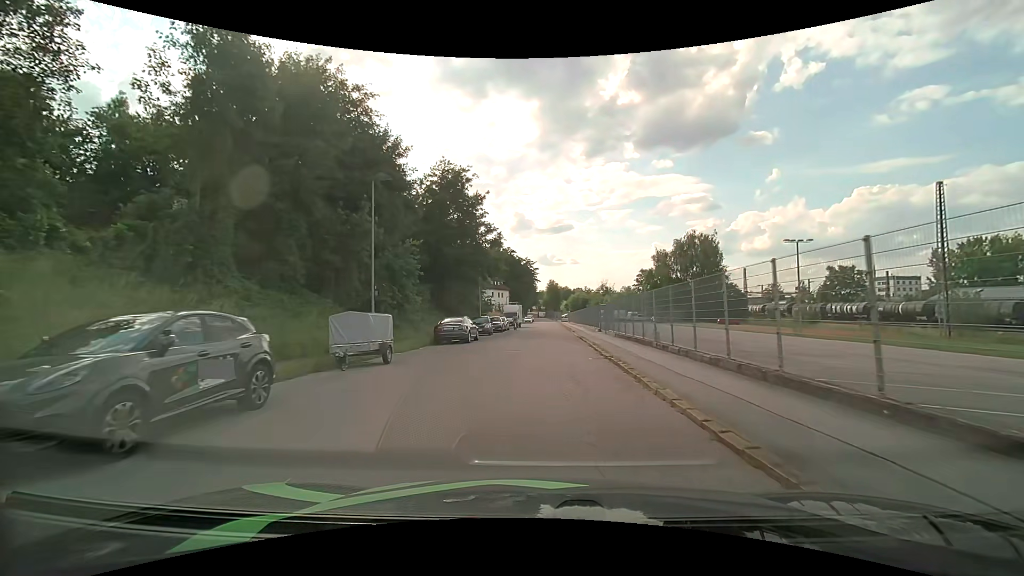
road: residential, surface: asphalt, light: Day
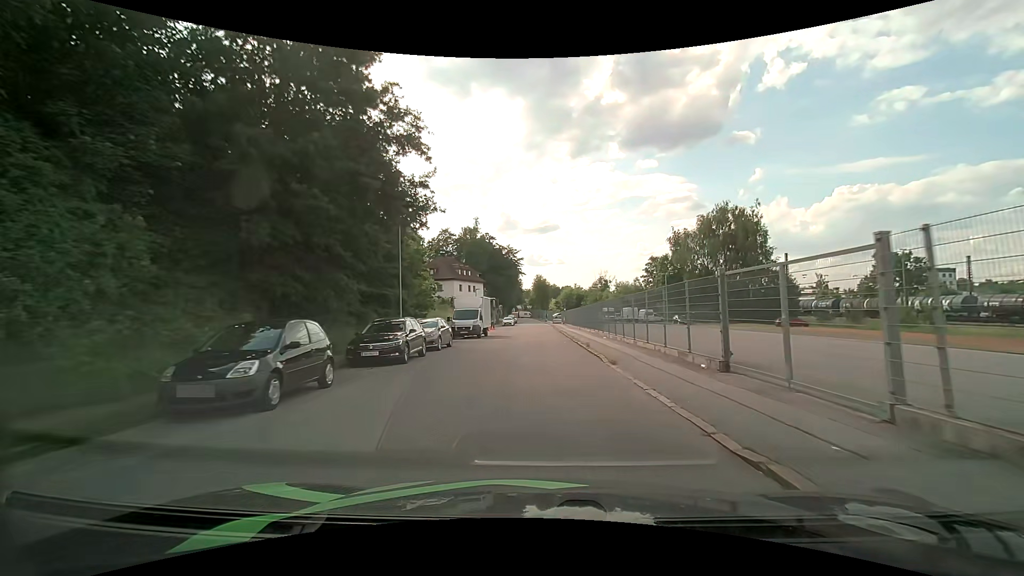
(+0.5, +28.9) m; +1°
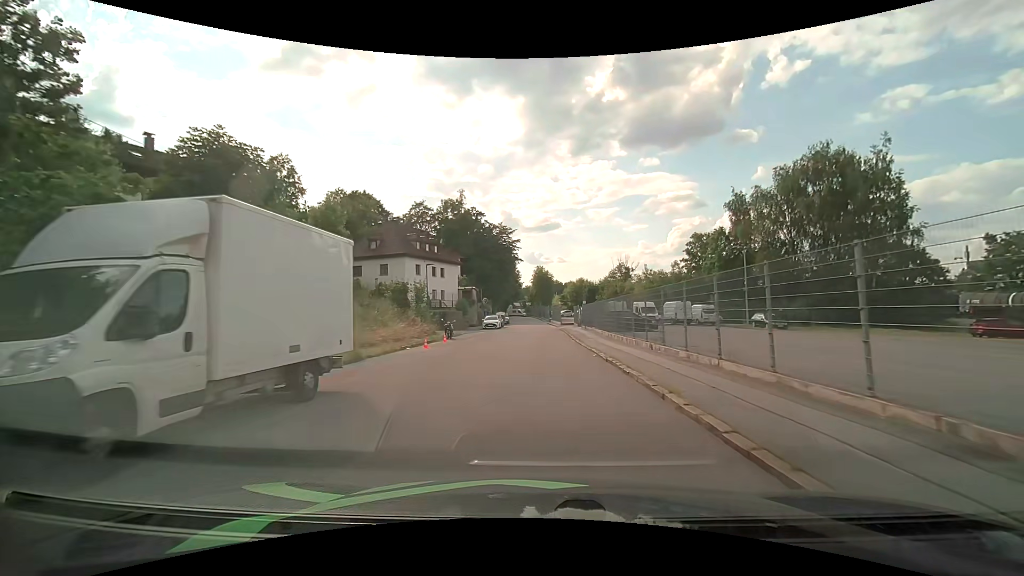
(0.0, +30.0) m; 0°
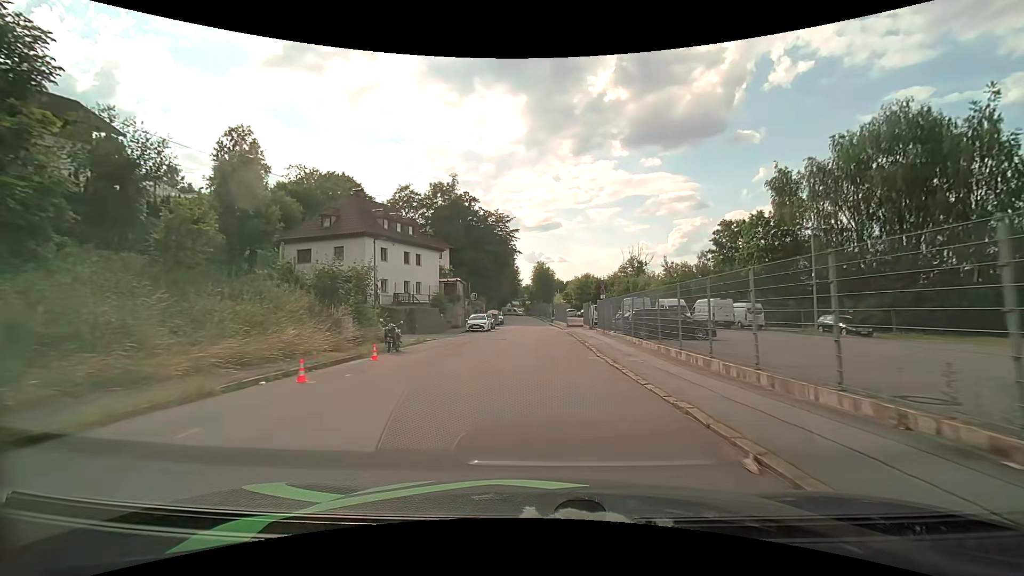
(-0.1, +12.0) m; 0°
(0, +10) (0, +20) (0, +30) (0, +40) (0, +50) (-1, +60) (-1, +70) (-2, +80) (-3, +90) (-4, +100) m
